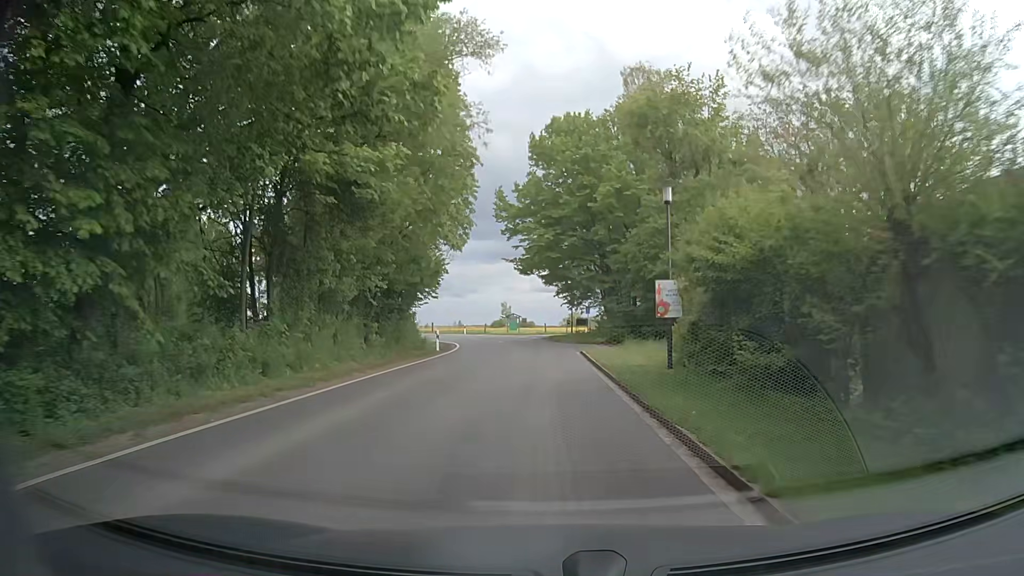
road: unclassified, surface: asphalt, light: Day
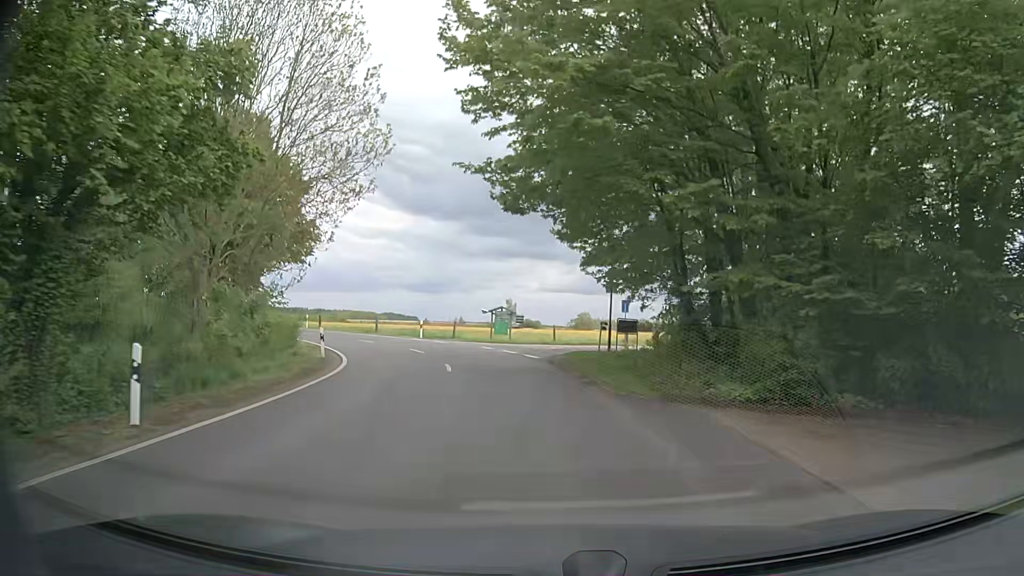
(0.0, +26.2) m; 0°
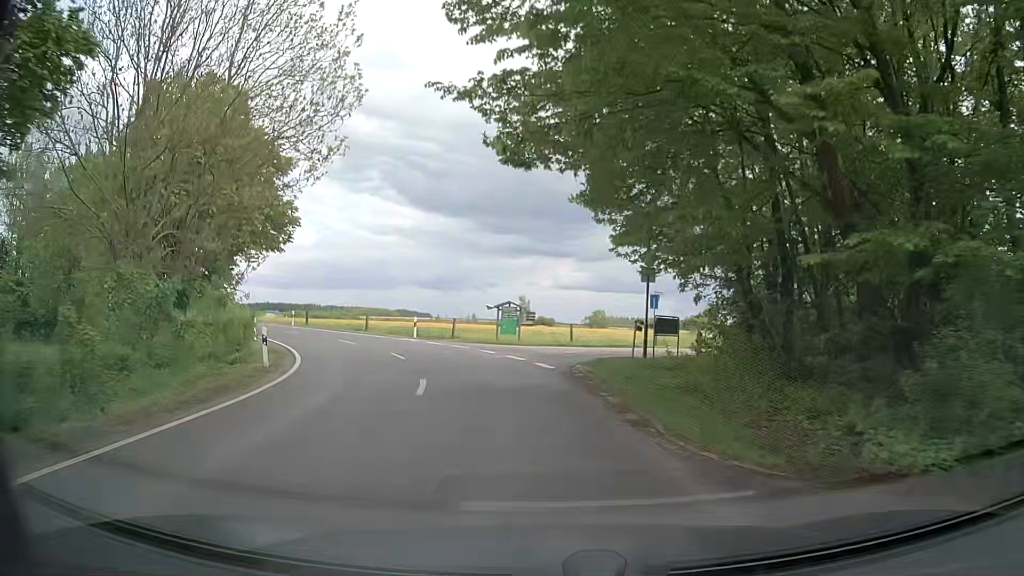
(0.0, +5.9) m; 0°
(-1, +10) (-3, +20) (-6, +29) (-12, +37) (-19, +44) (-27, +50) (-36, +55) (-45, +59) (-54, +63) (-63, +68) m
